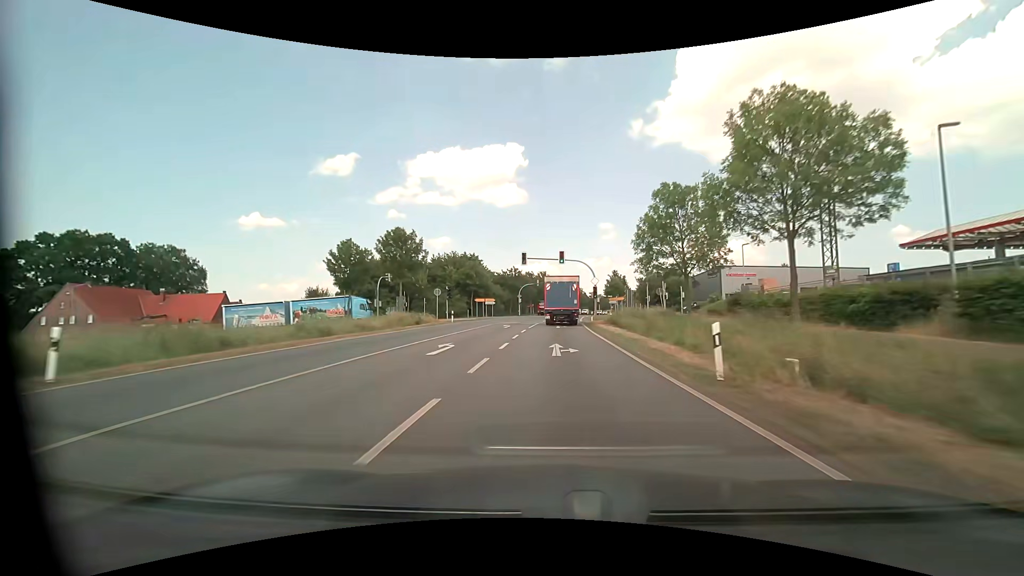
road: primary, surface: asphalt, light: Day
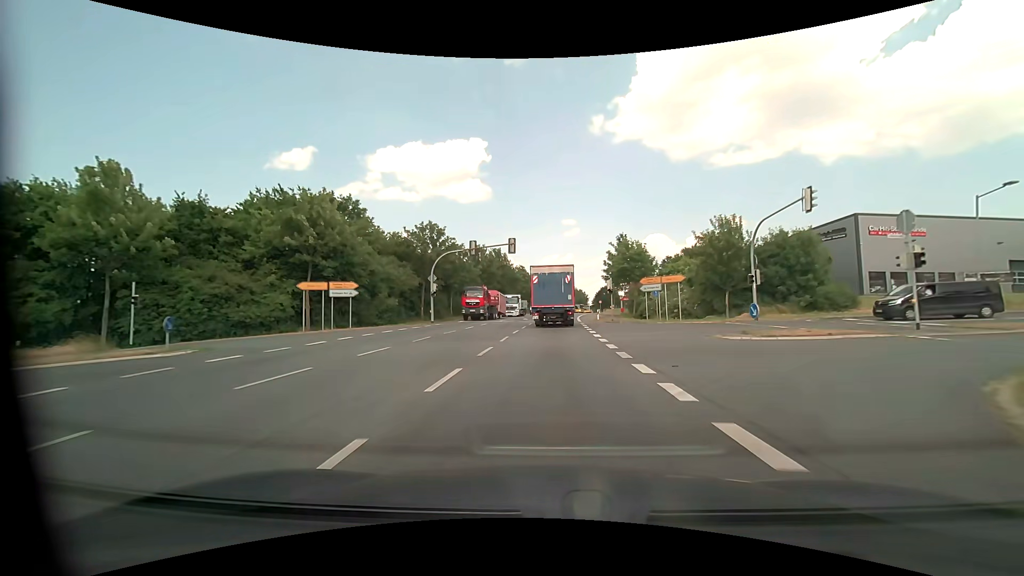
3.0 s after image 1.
(+1.8, +54.2) m; +4°
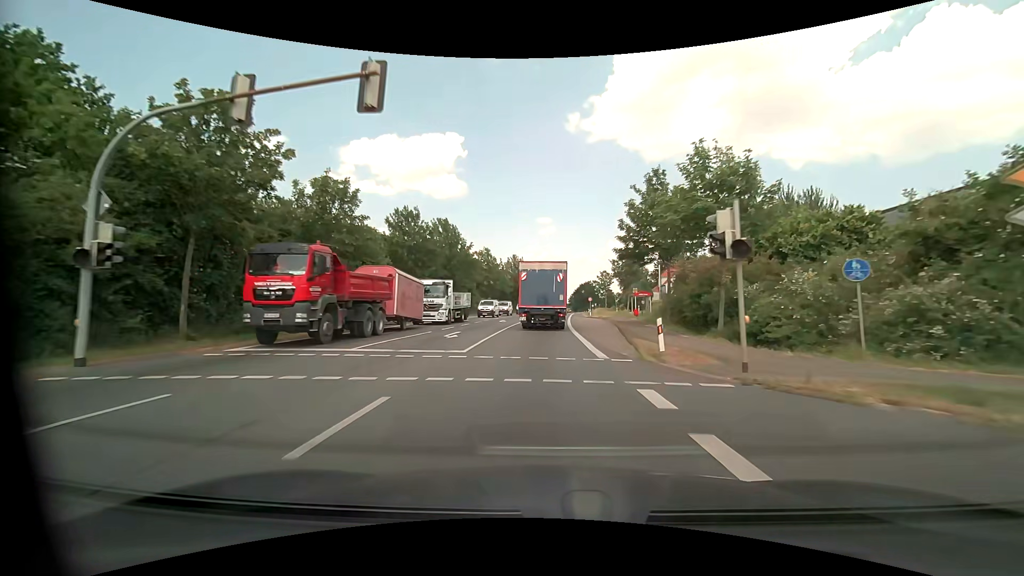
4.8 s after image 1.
(+0.8, +31.1) m; +3°
(0, +10) (0, +20) (0, +30) (+1, +40) (+1, +50) (+1, +60) (+2, +70) (+3, +80) (+3, +90) (+4, +100) m
